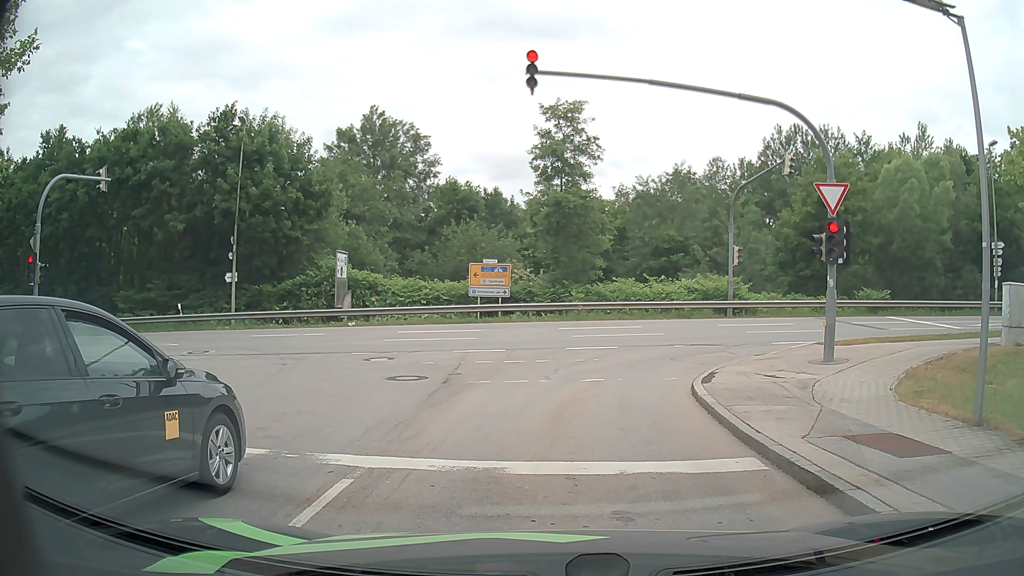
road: residential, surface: asphalt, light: Day
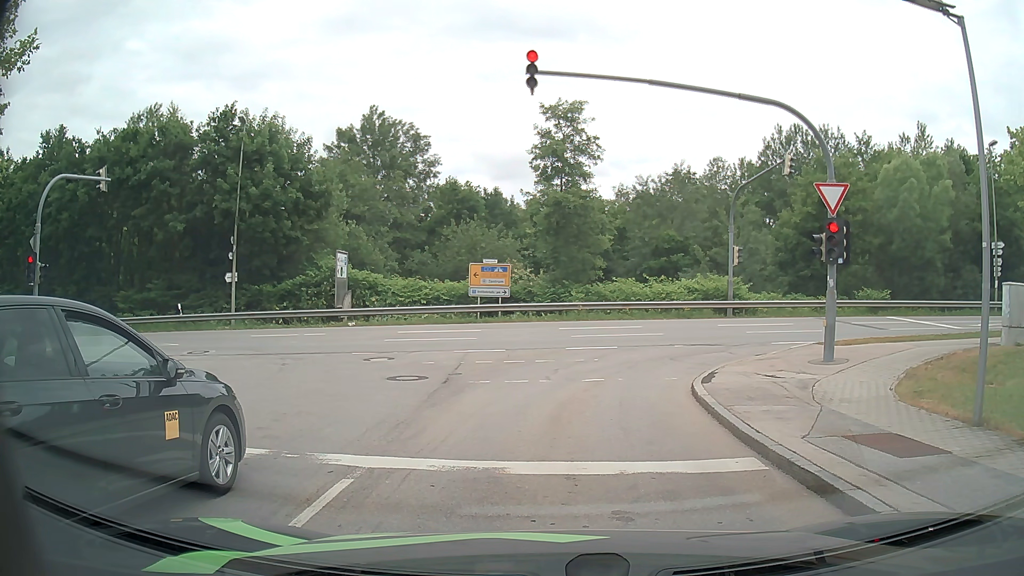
(0.0, 0.0) m; 0°
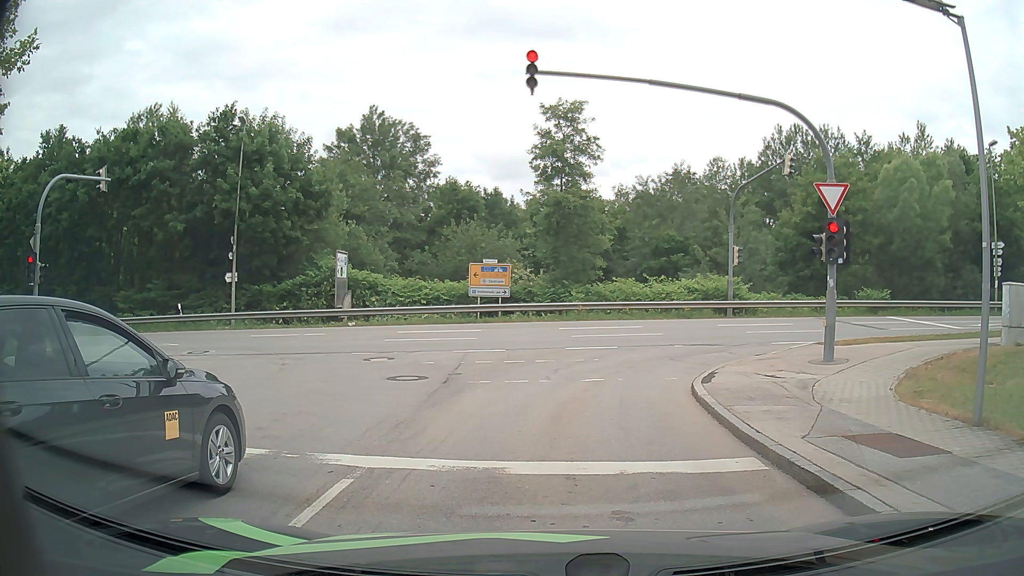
(0.0, 0.0) m; 0°
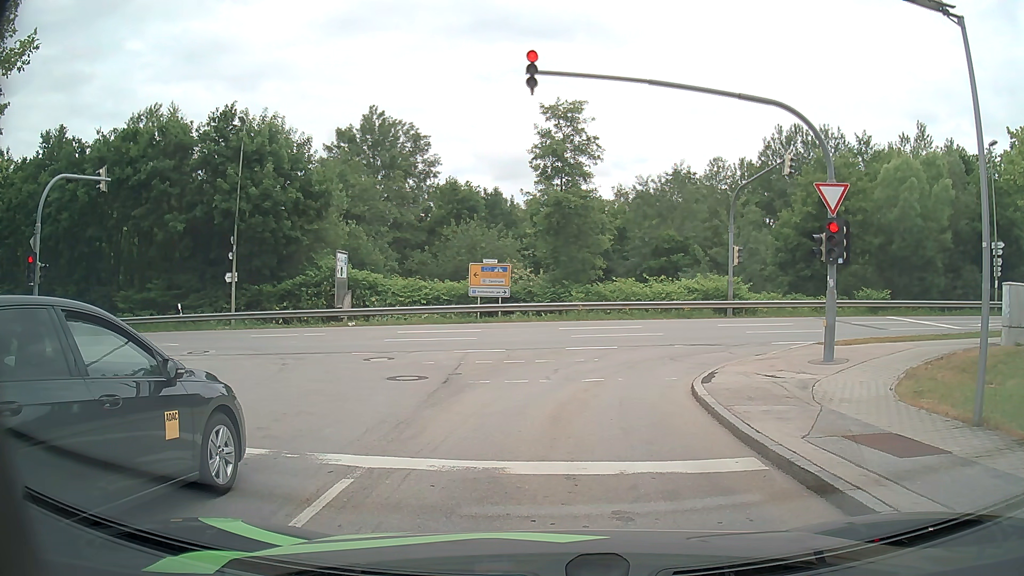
(0.0, 0.0) m; 0°
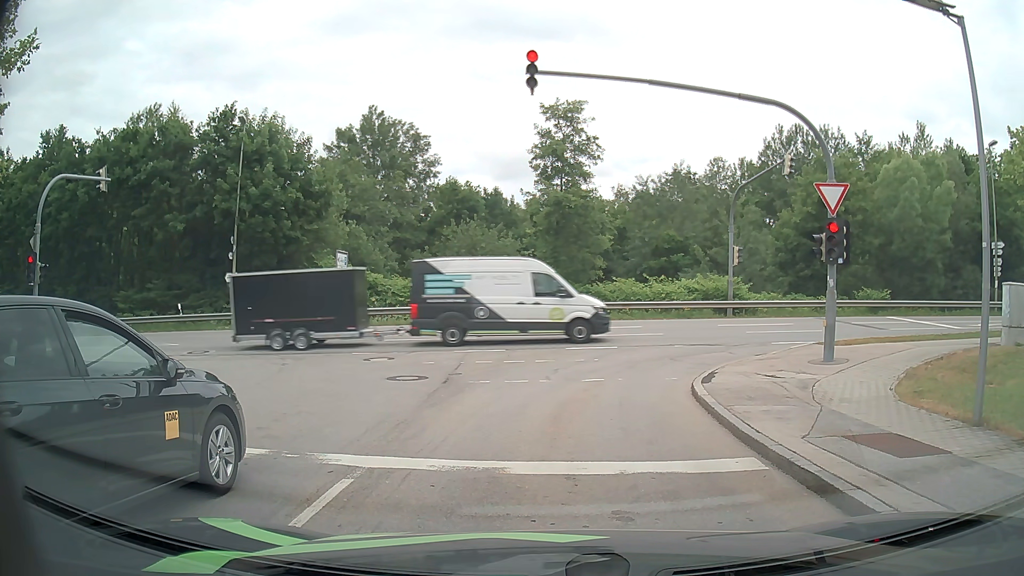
(0.0, 0.0) m; 0°
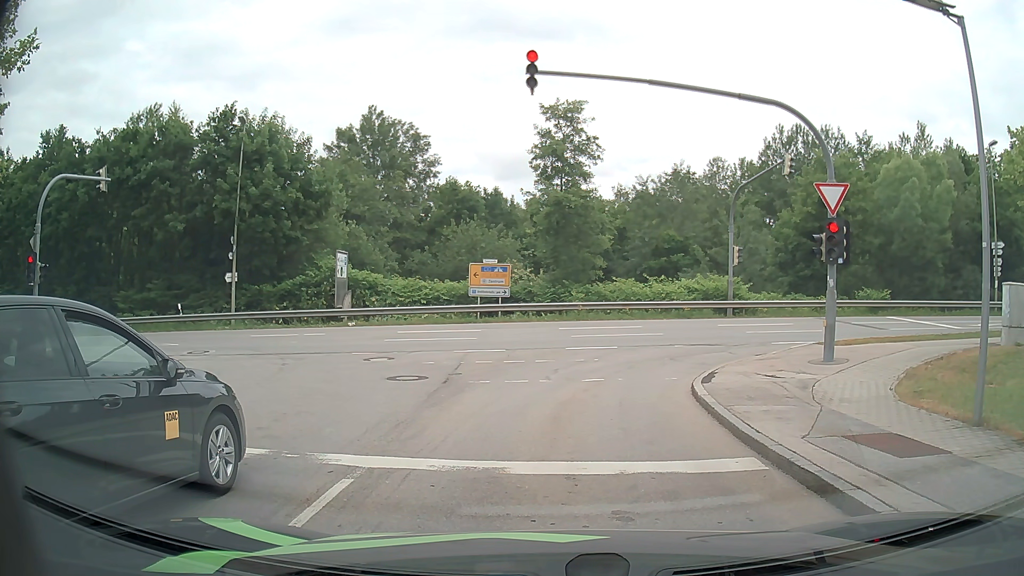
(0.0, 0.0) m; 0°
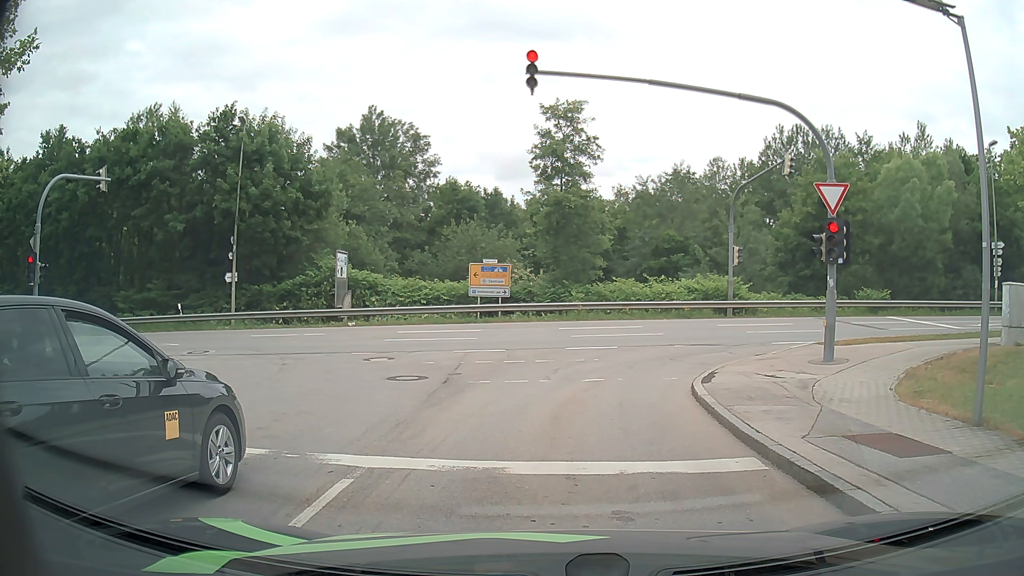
(0.0, 0.0) m; 0°
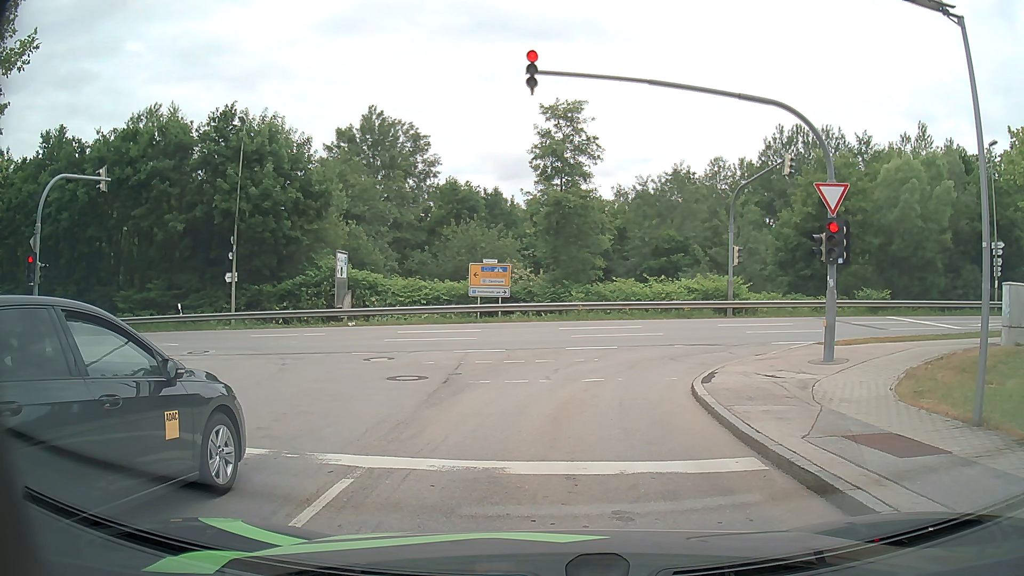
(0.0, 0.0) m; 0°
